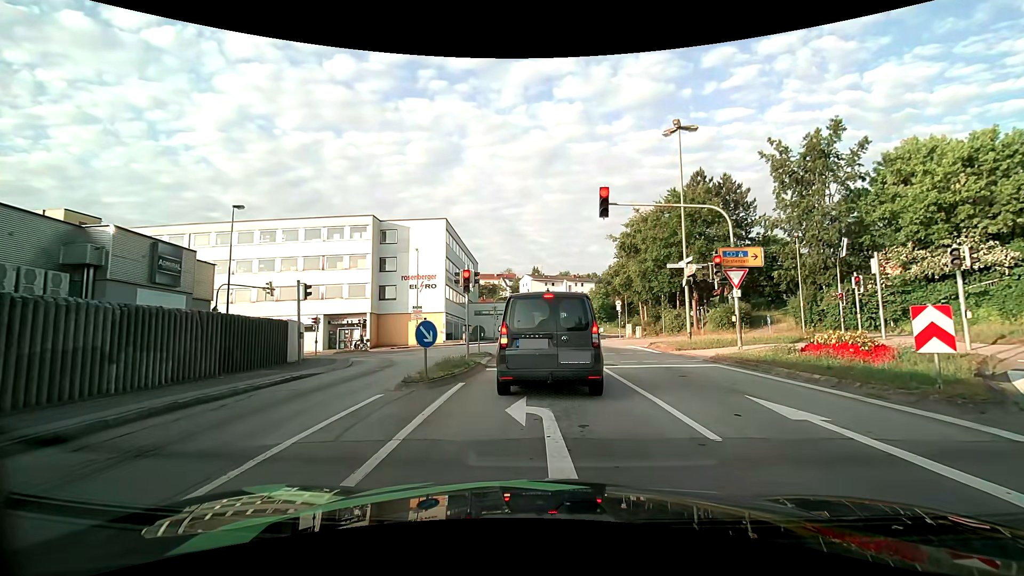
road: tertiary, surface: asphalt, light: Day
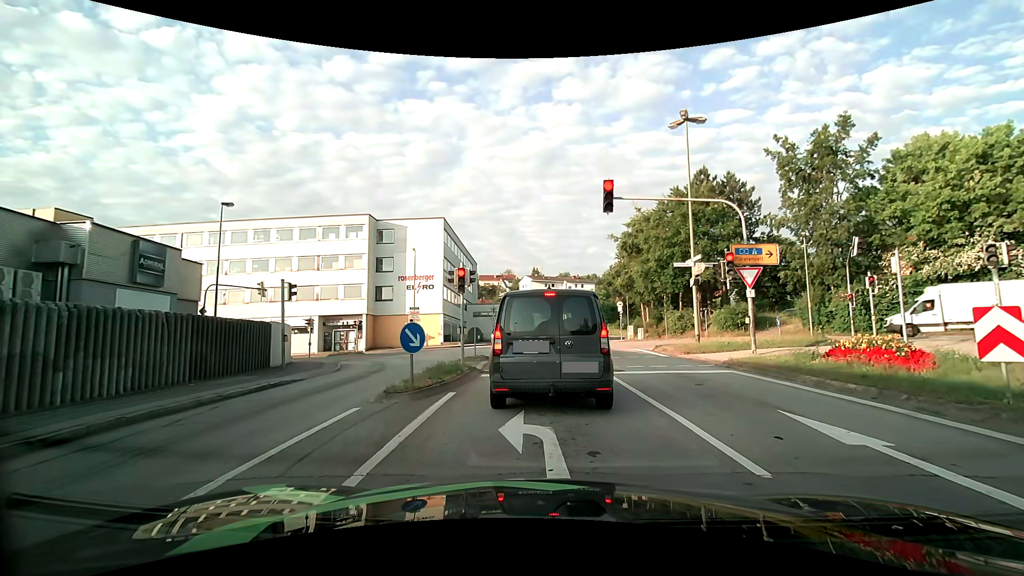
(0.0, +1.2) m; -1°
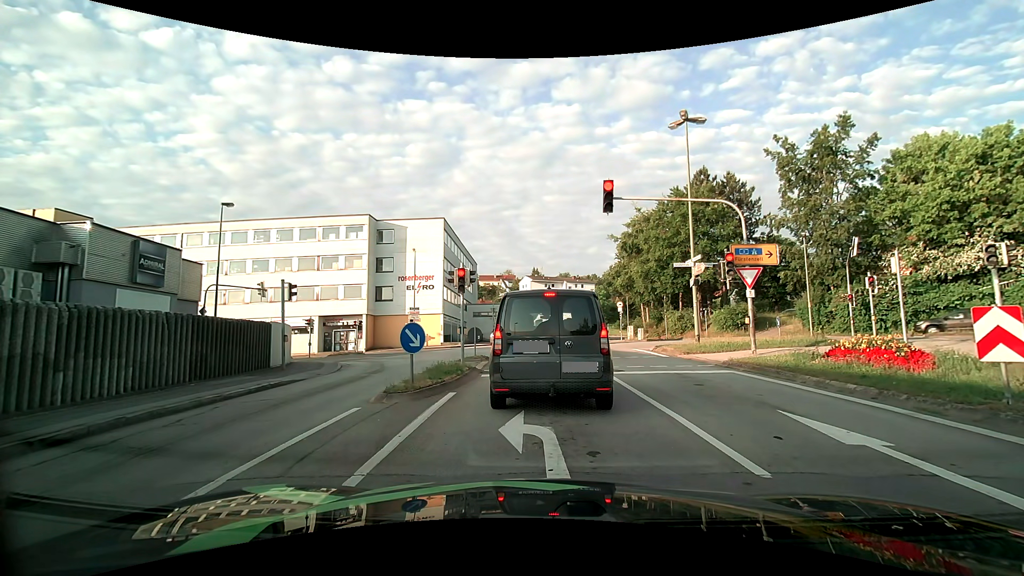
(0.0, +0.1) m; 0°
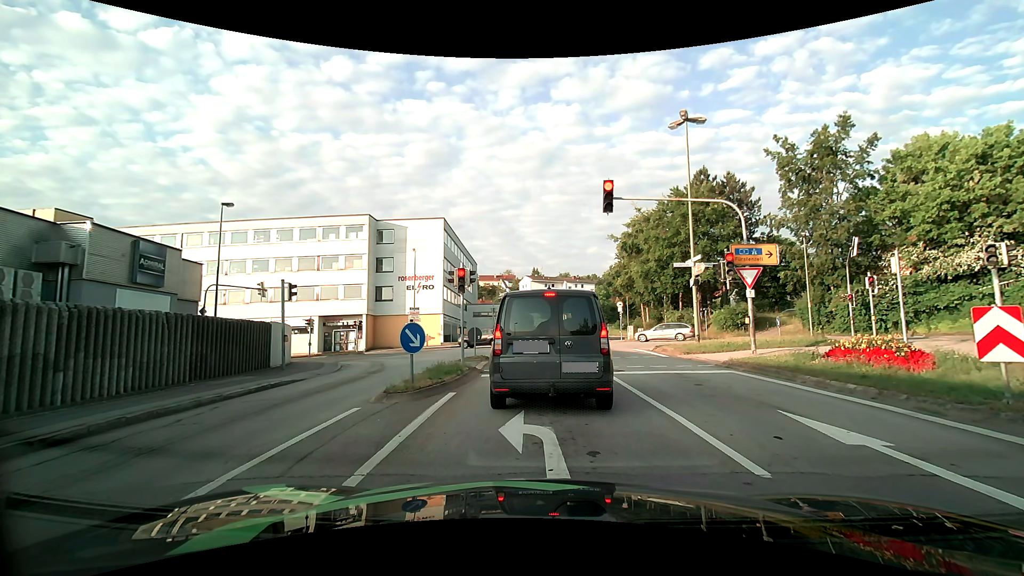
(0.0, 0.0) m; 0°
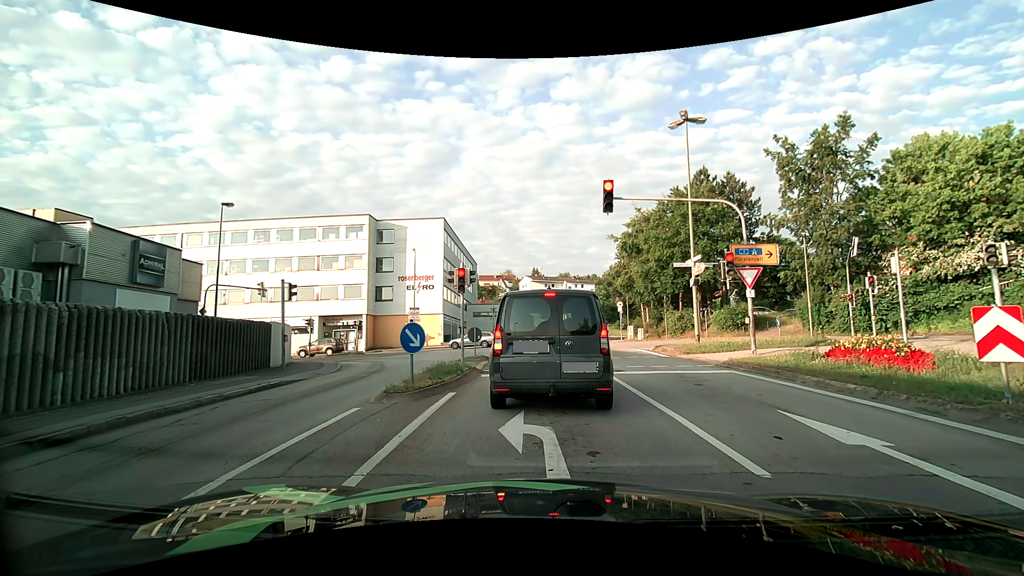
(0.0, 0.0) m; 0°
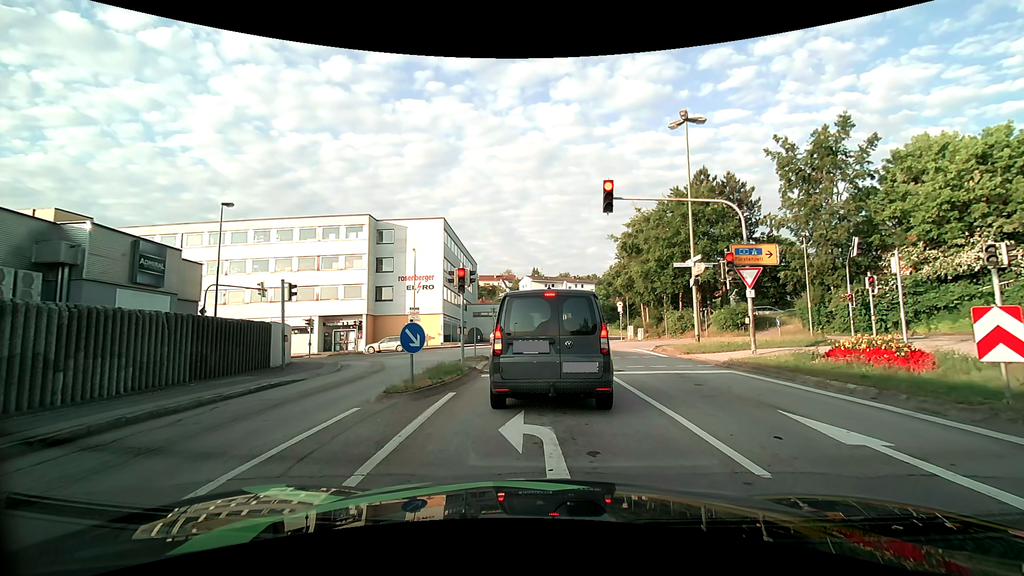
(0.0, 0.0) m; 0°
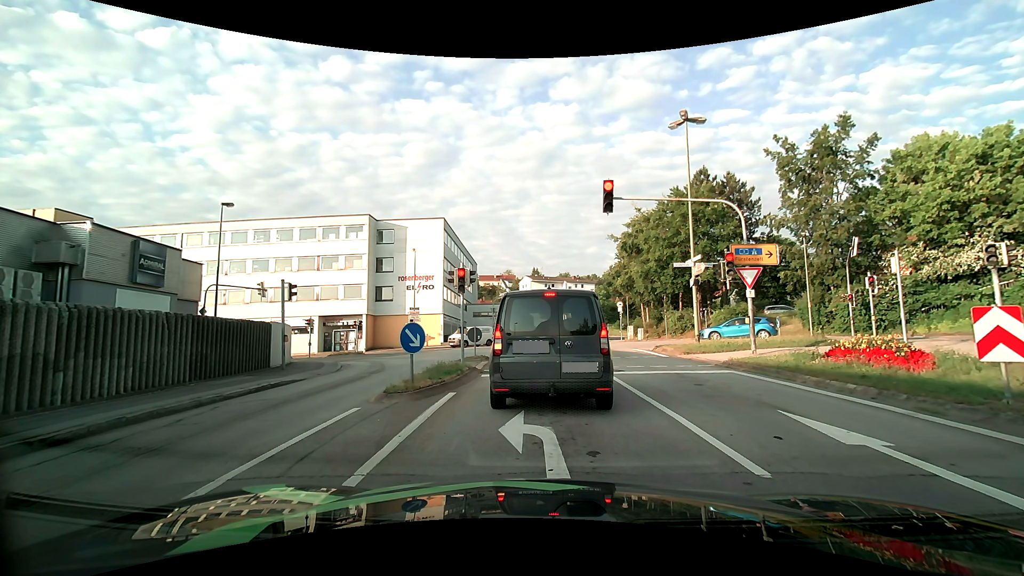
(0.0, 0.0) m; 0°
